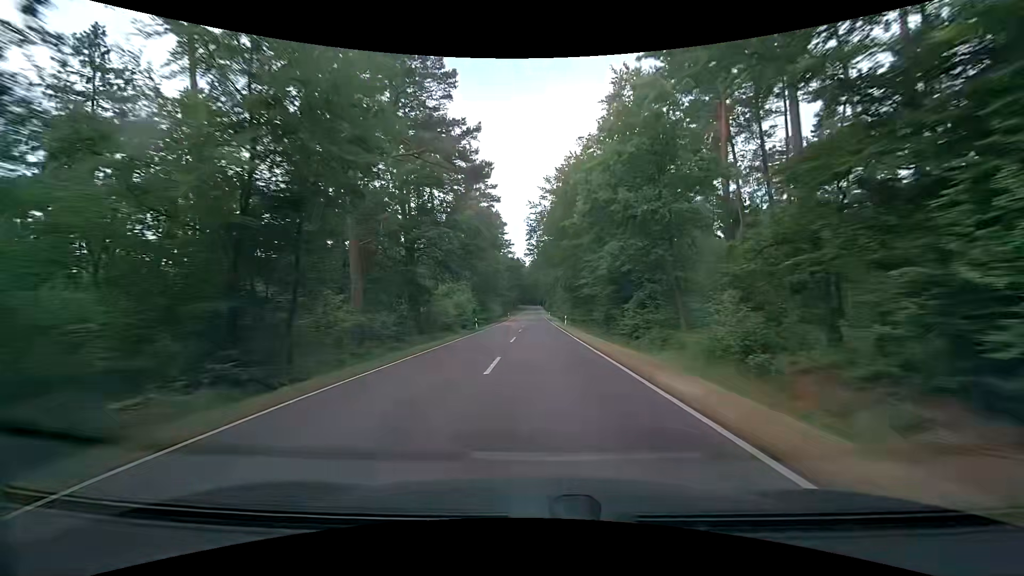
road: tertiary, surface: asphalt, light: Day
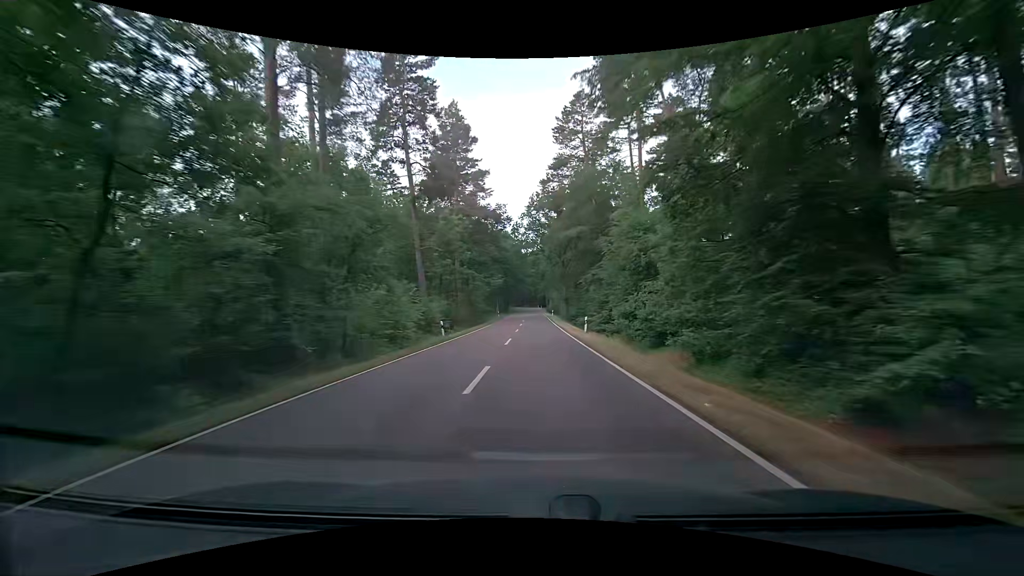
(+0.2, +74.1) m; 0°
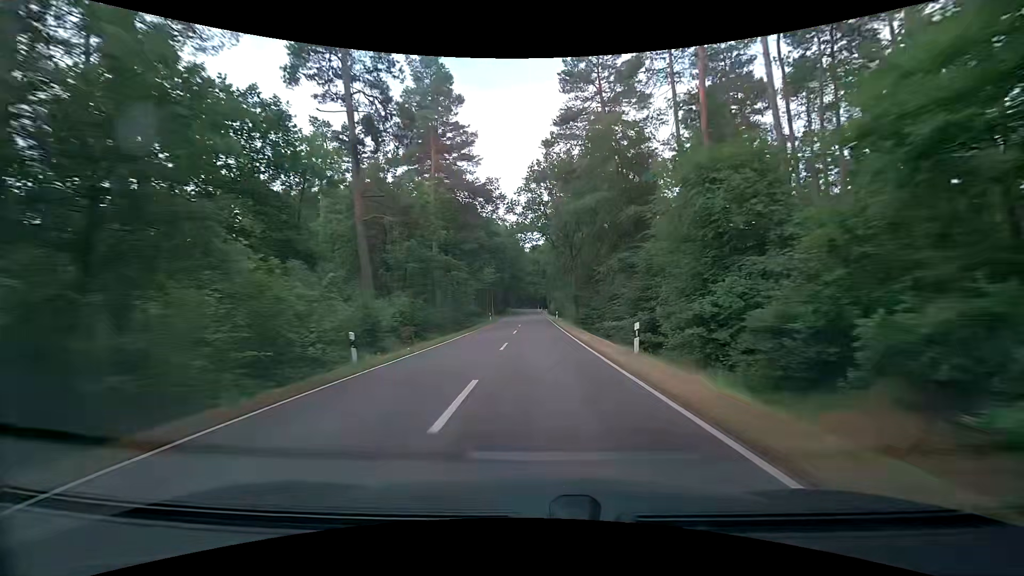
(0.0, +14.5) m; 0°
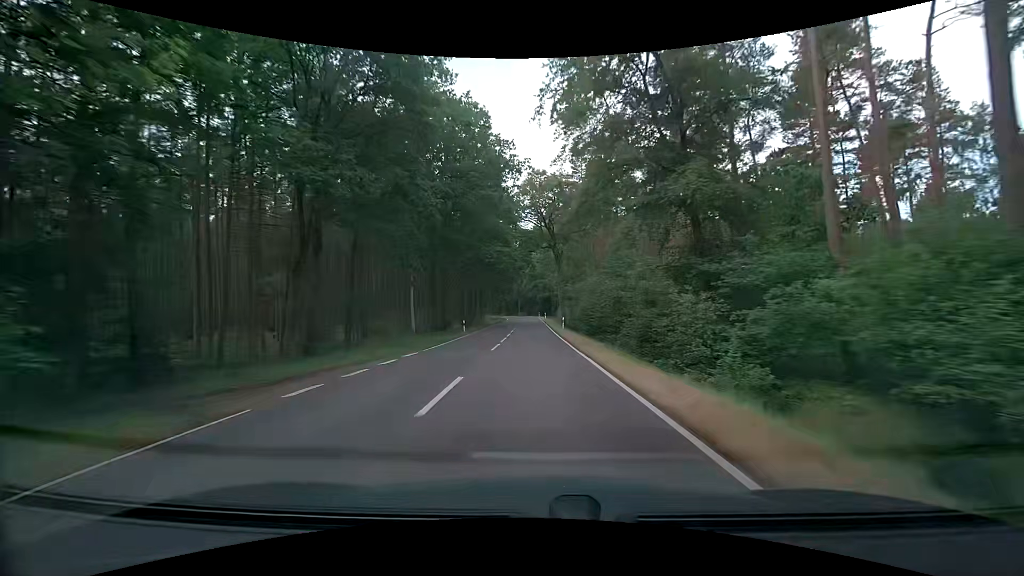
(+0.4, +70.4) m; 0°
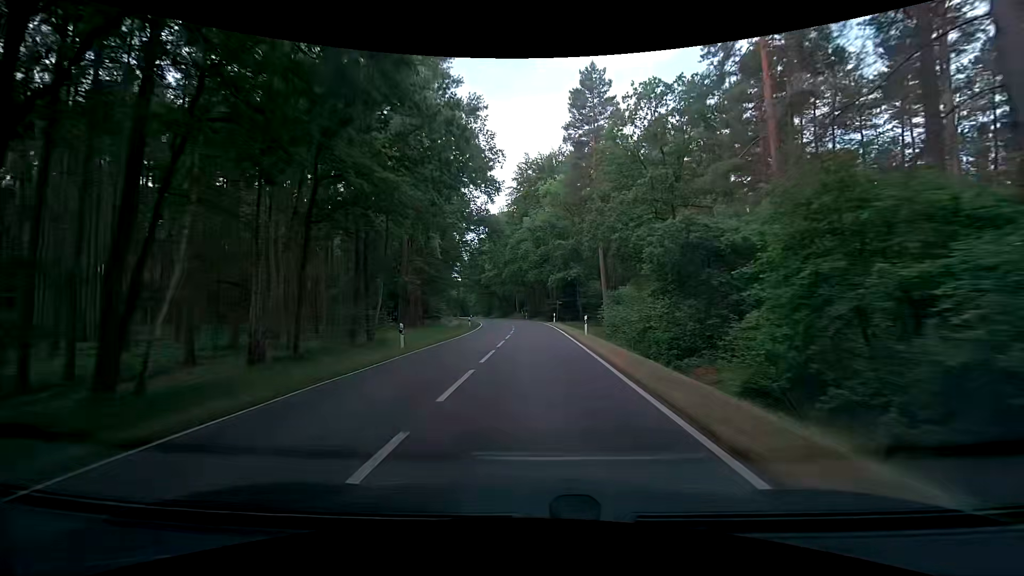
(-0.1, +64.8) m; 0°
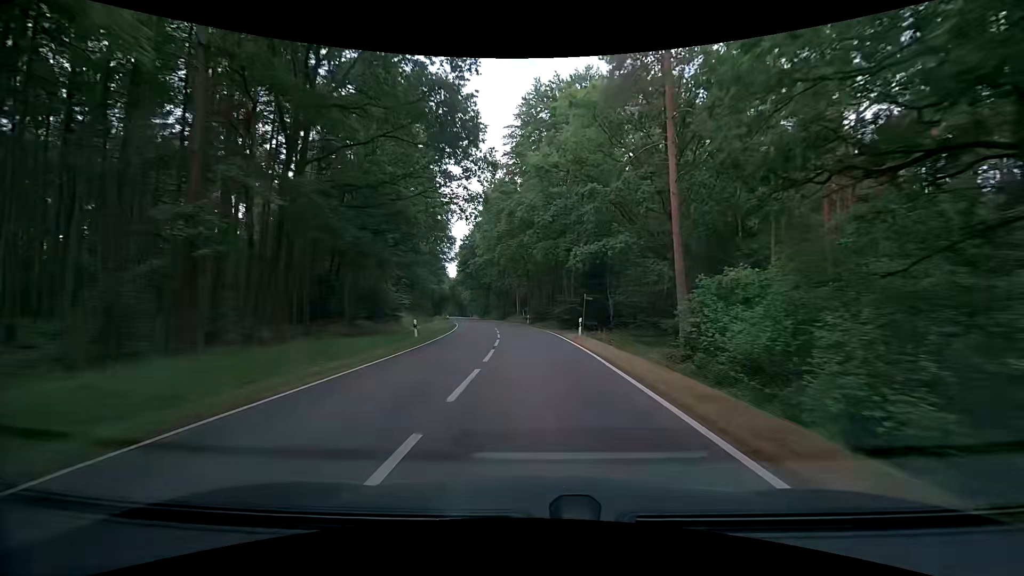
(-0.1, +23.8) m; -1°
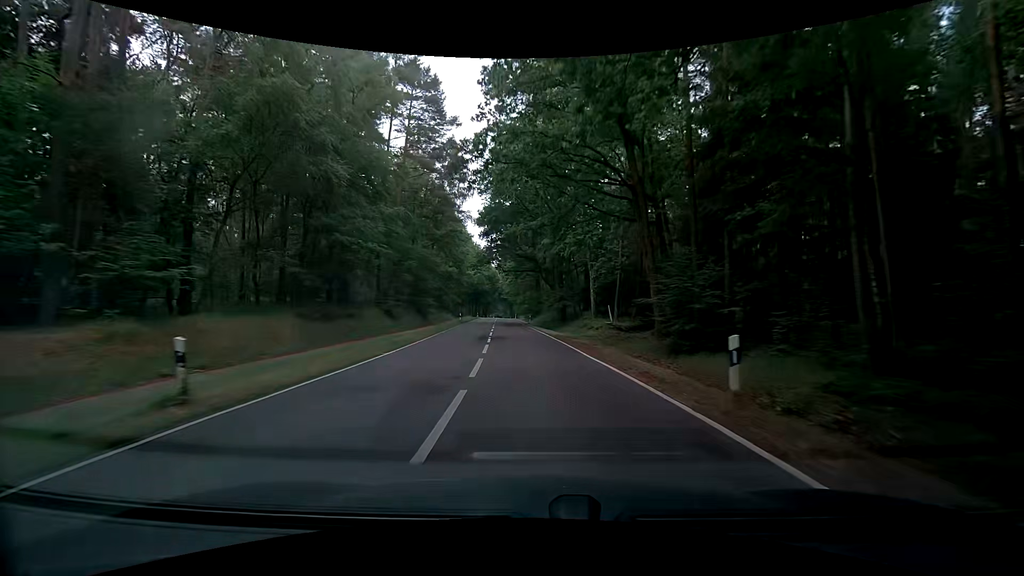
(-2.1, +44.9) m; -6°
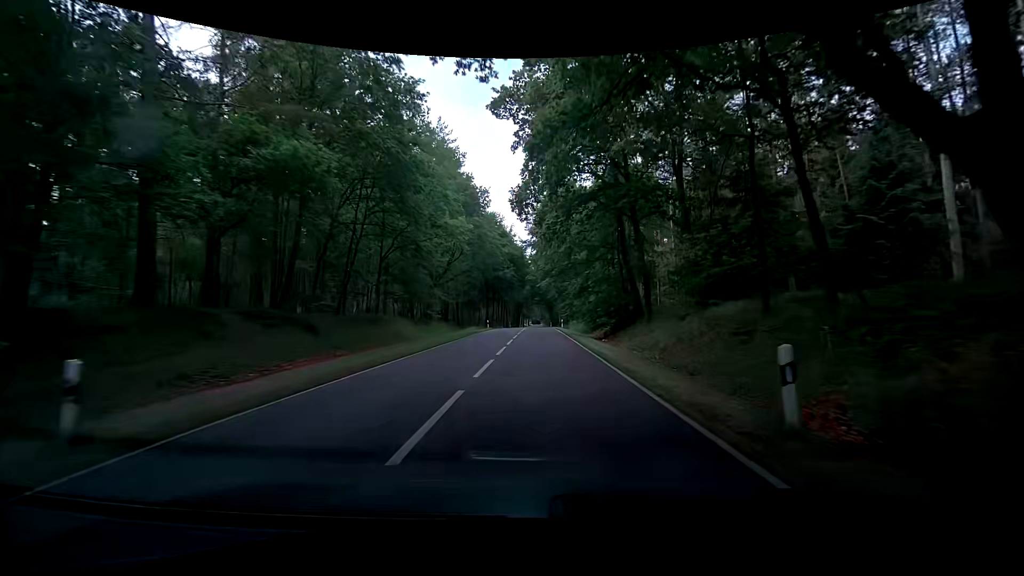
(-2.4, +53.7) m; -6°
(0, +10) (0, +20) (+1, +30) (+1, +40) (+2, +50) (+2, +60) (+2, +70) (+3, +80) (+3, +90) (+3, +100) m
